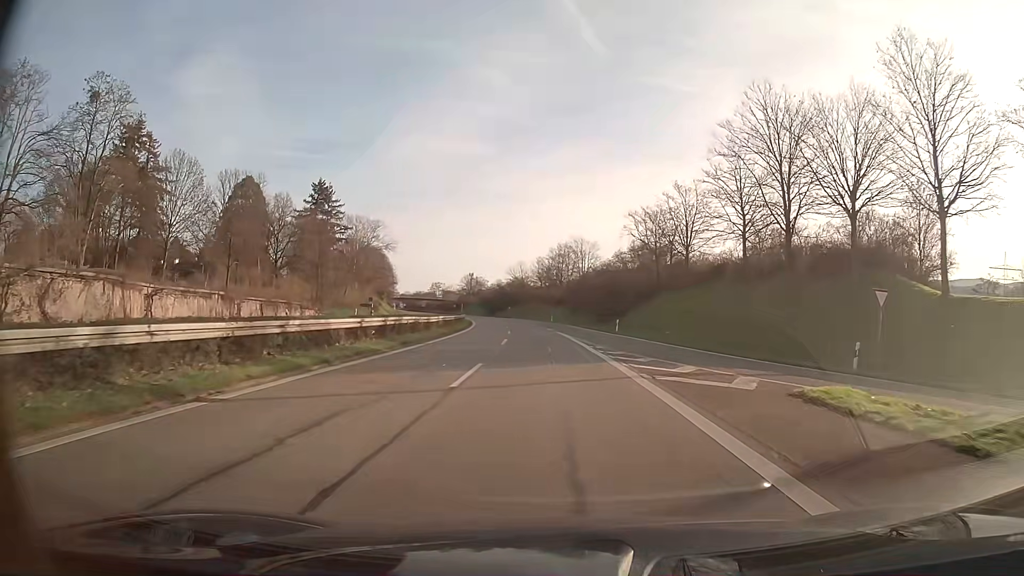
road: trunk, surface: asphalt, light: Day
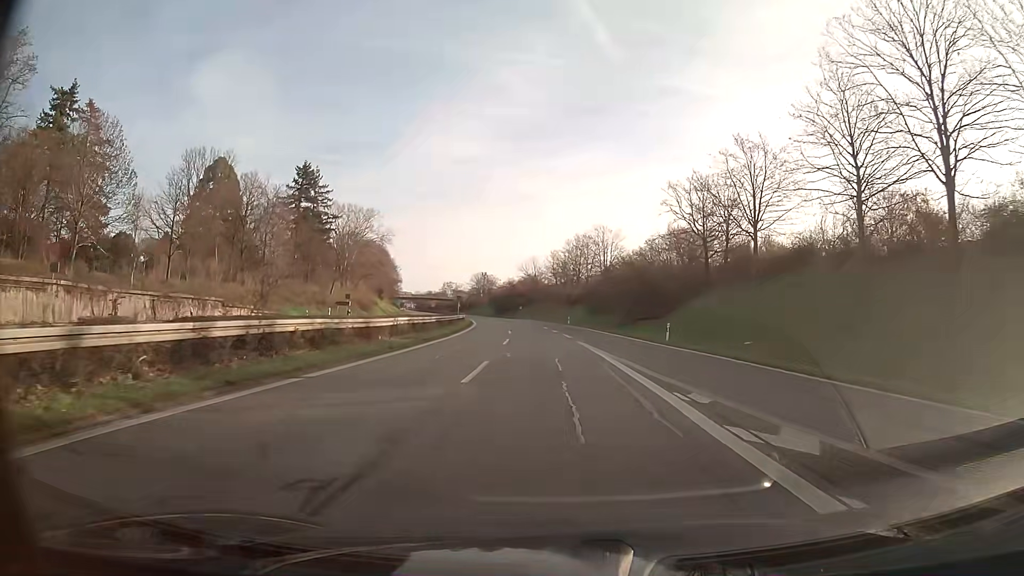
(-0.2, +17.4) m; -1°
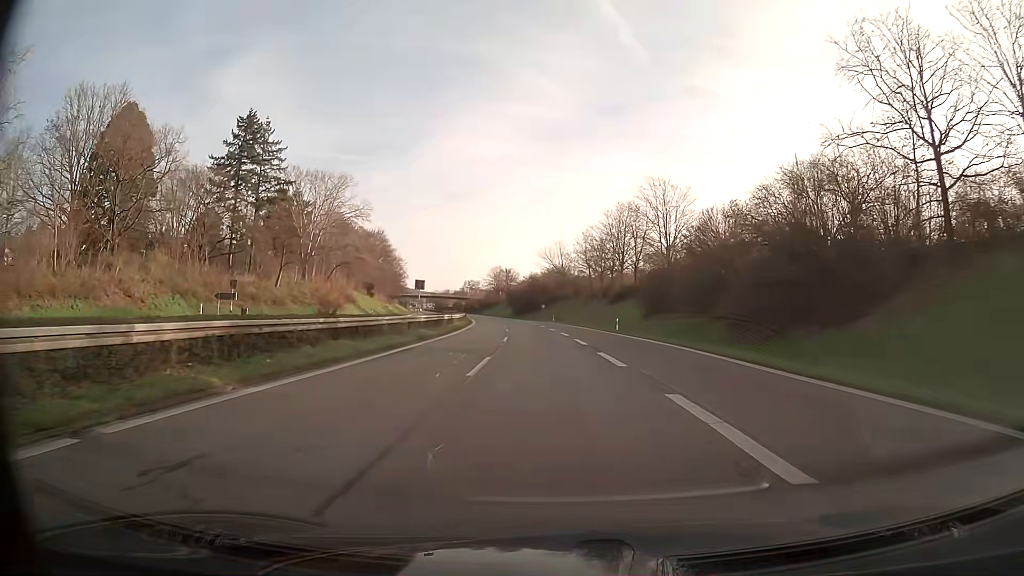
(-0.7, +34.7) m; -2°
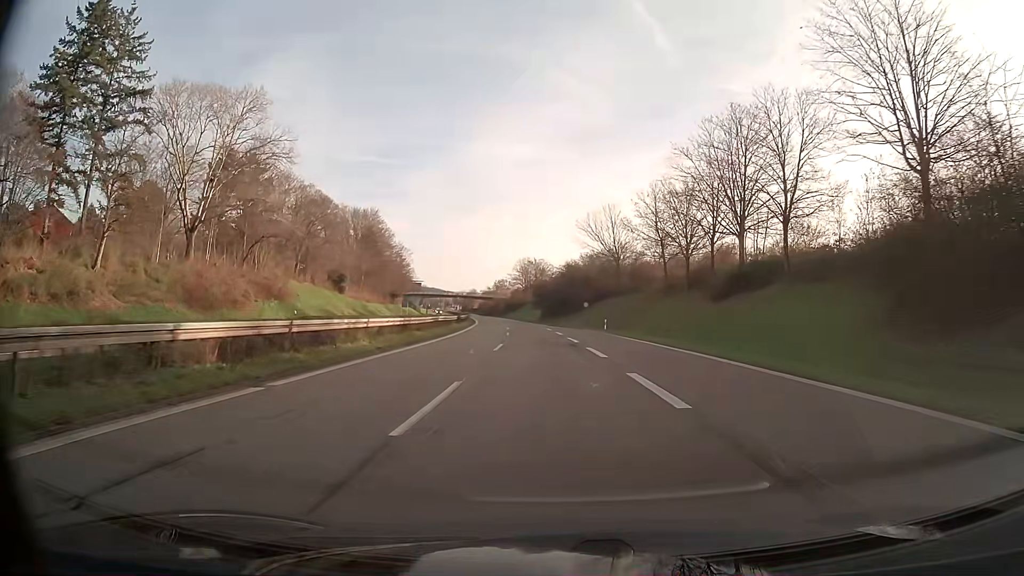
(-1.2, +43.3) m; -3°
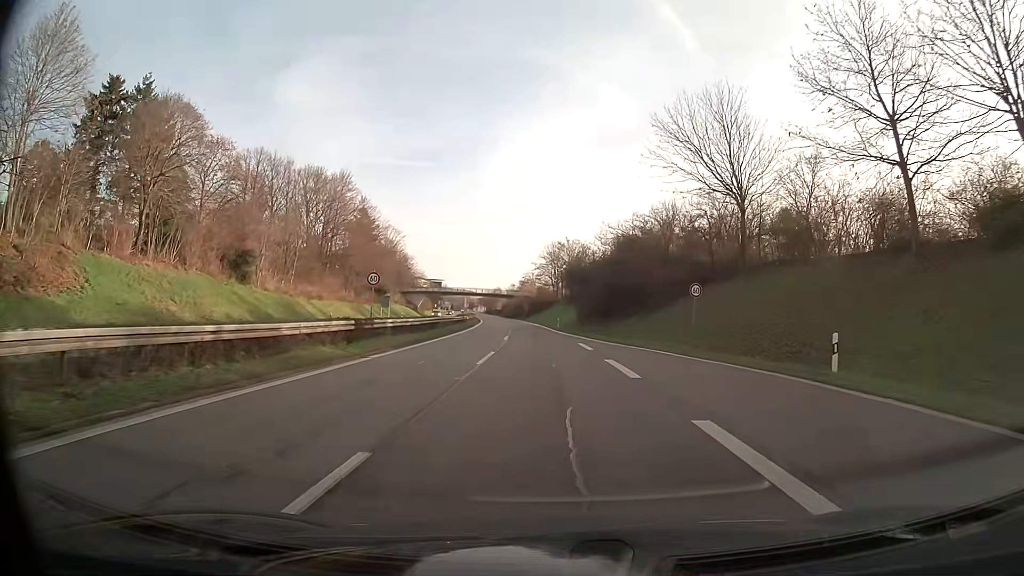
(-1.1, +43.3) m; -3°
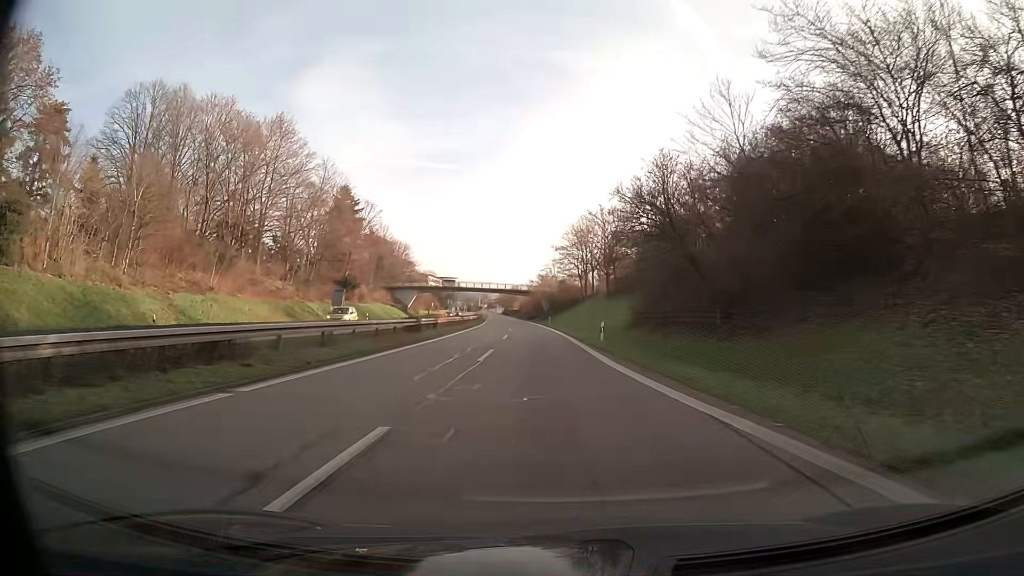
(-0.6, +34.6) m; -2°
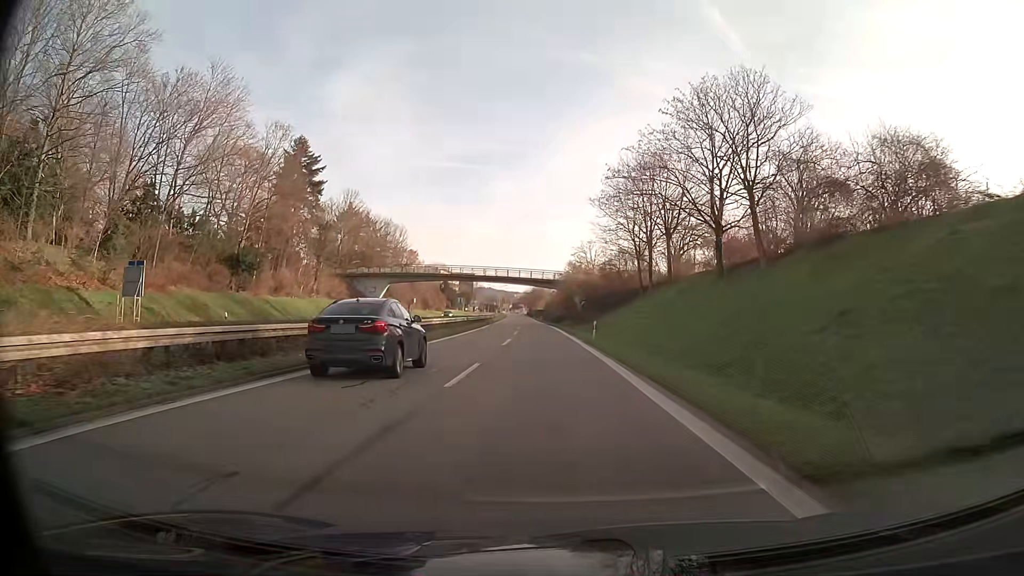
(-0.9, +43.3) m; -2°
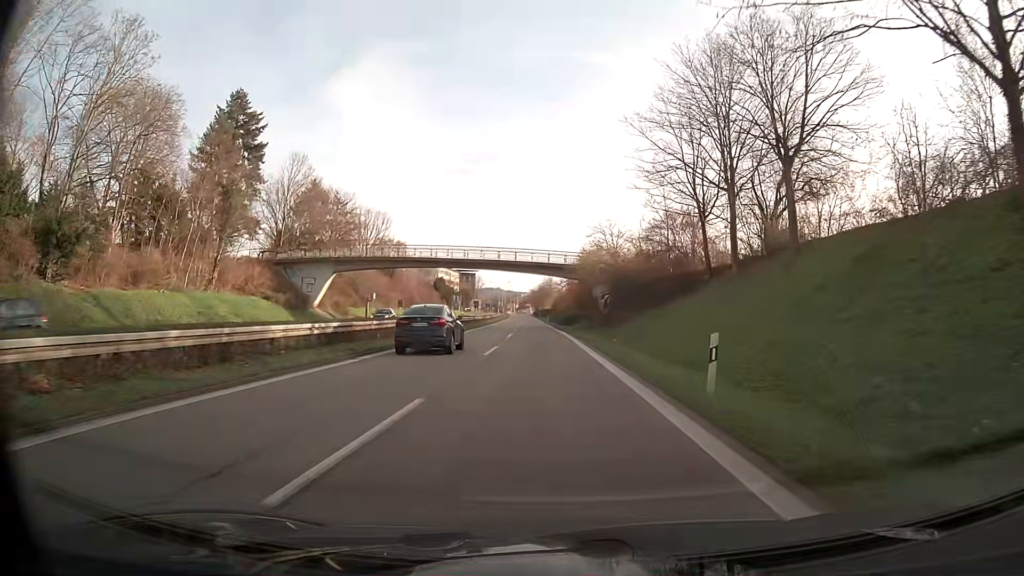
(-0.2, +26.0) m; -1°
